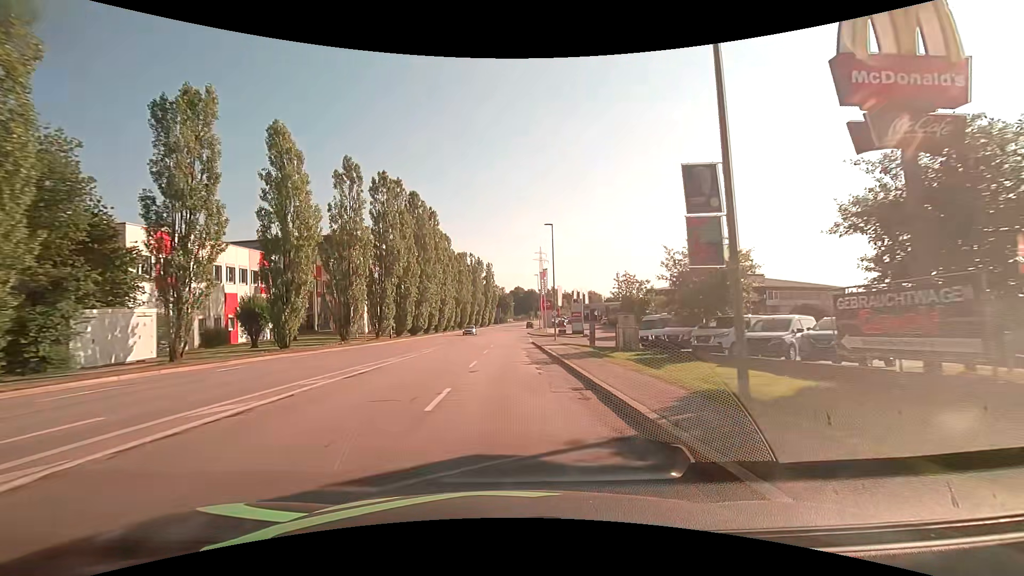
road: tertiary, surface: asphalt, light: Day
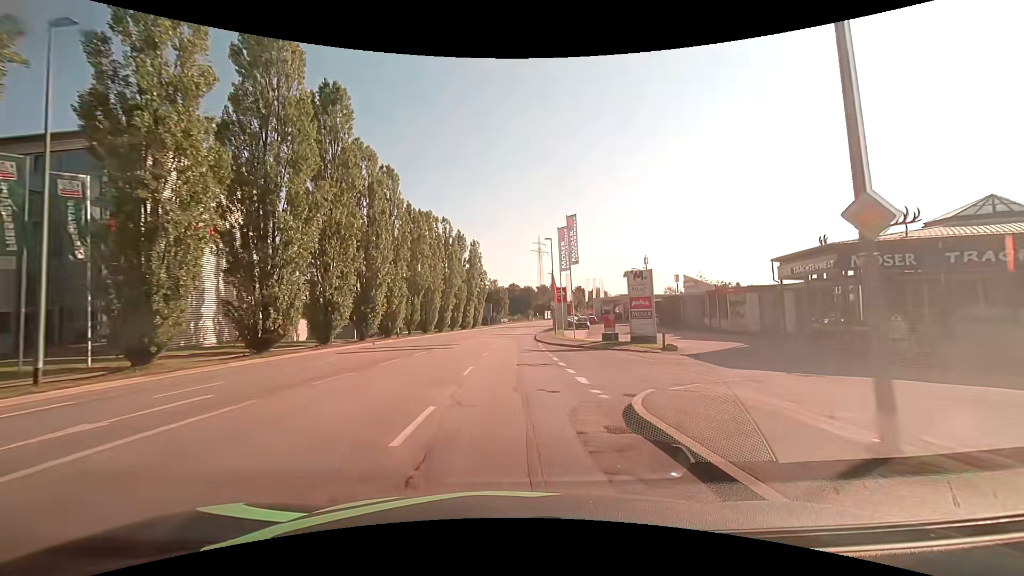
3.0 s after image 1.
(+0.2, +38.4) m; +1°
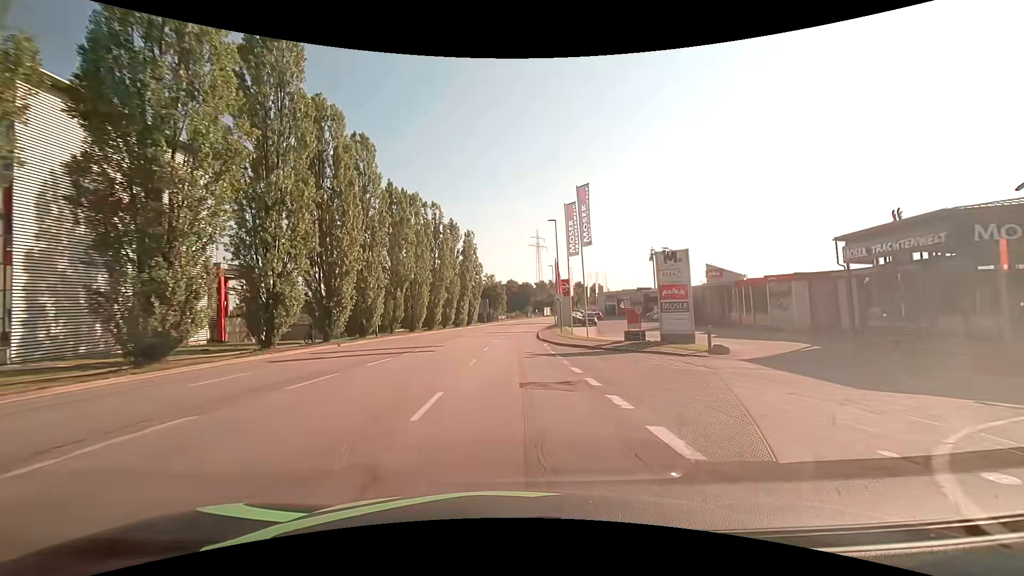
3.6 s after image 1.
(0.0, +7.7) m; 0°
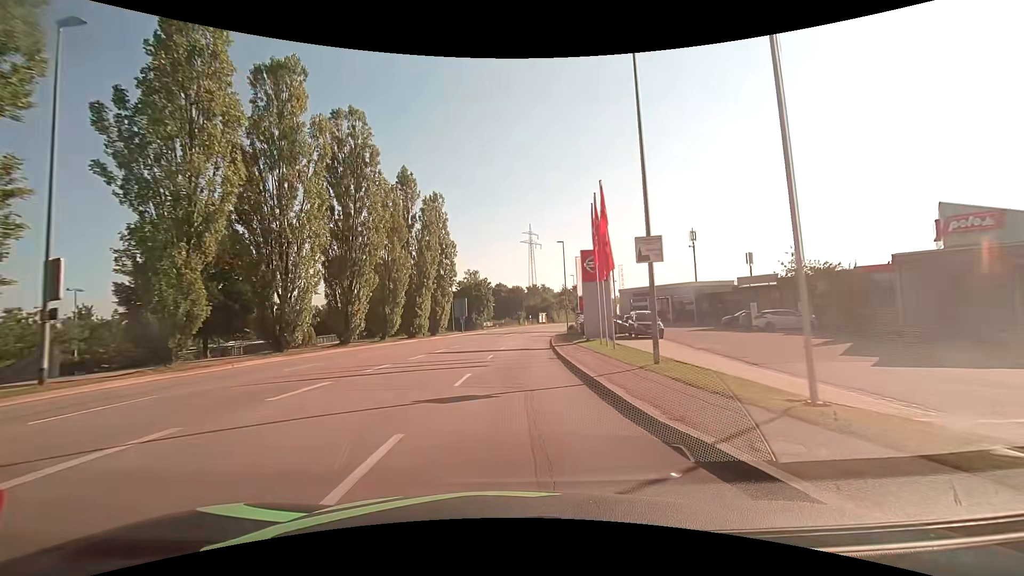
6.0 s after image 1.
(+0.3, +30.9) m; +1°
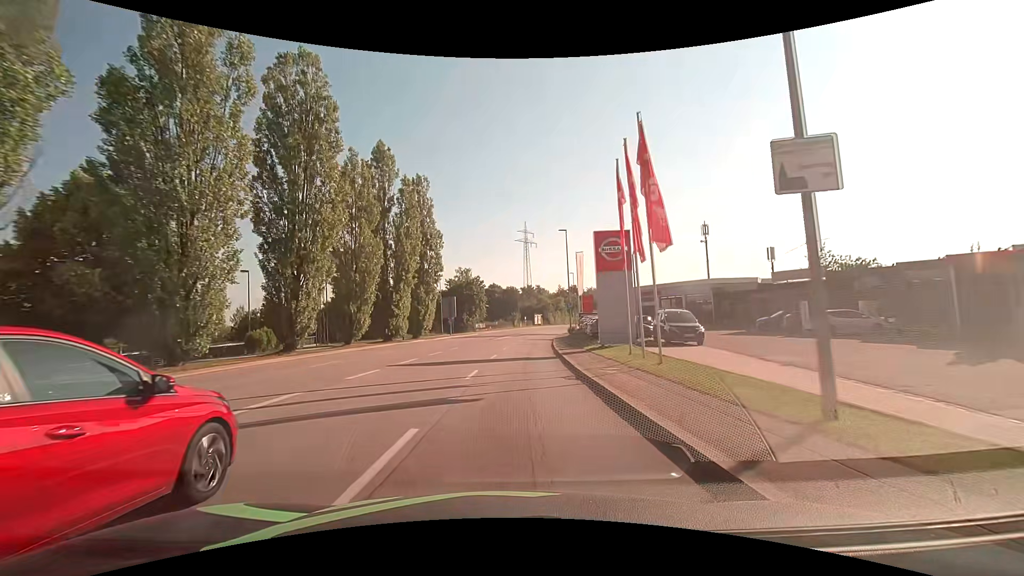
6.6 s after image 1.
(+0.1, +7.7) m; +1°
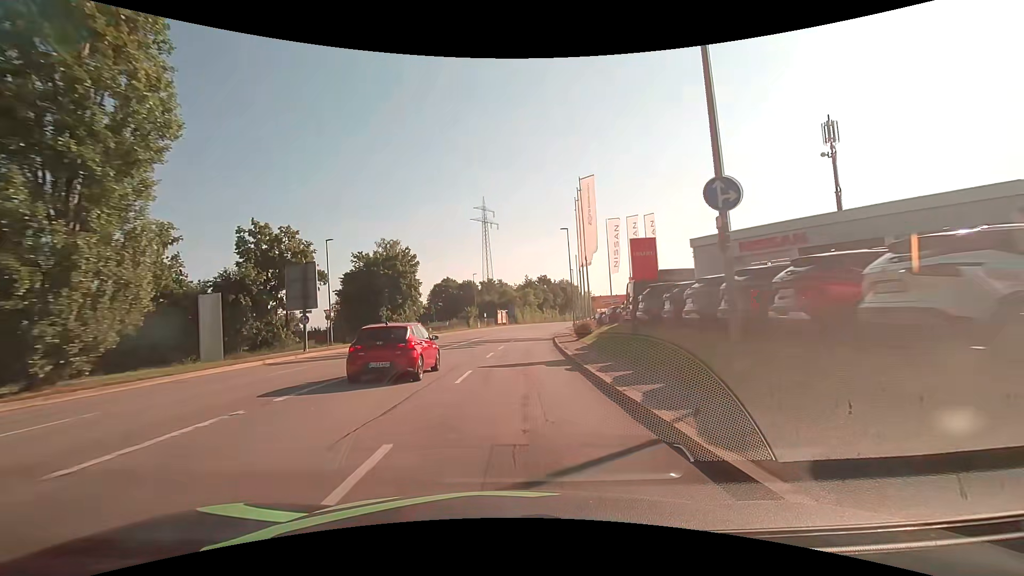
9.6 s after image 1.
(+1.6, +38.6) m; +5°
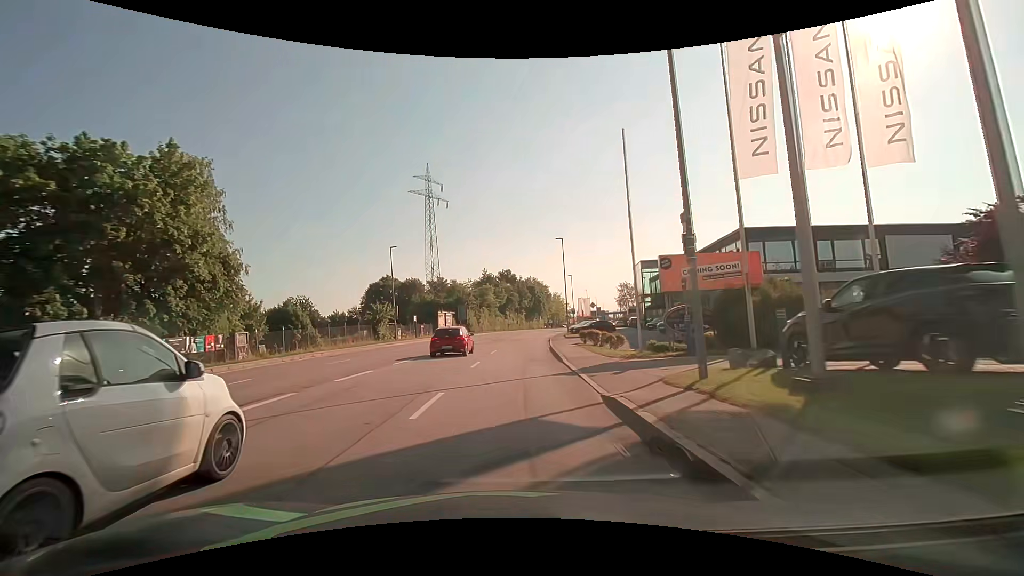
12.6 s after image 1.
(+1.7, +38.6) m; +5°
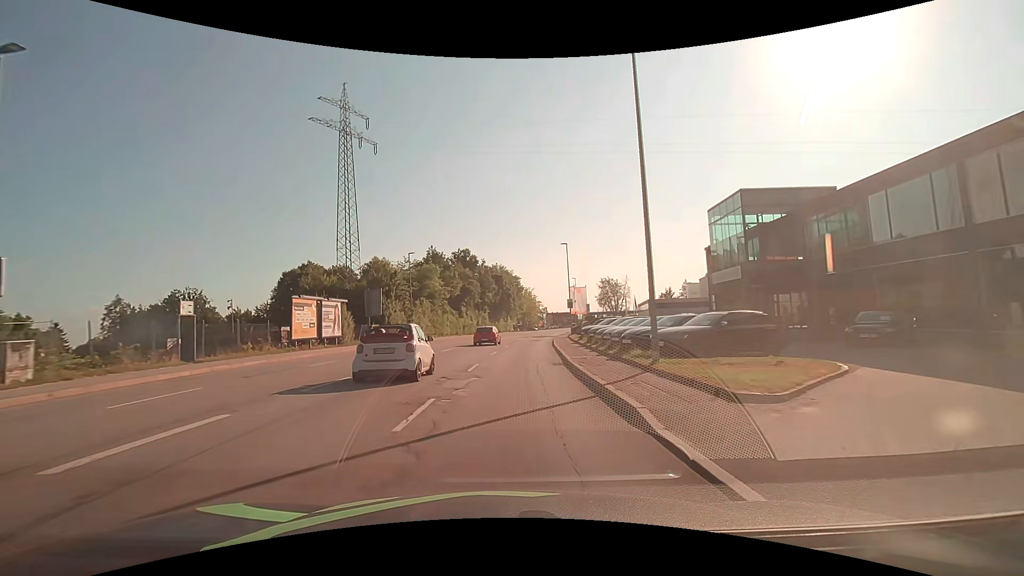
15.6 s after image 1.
(+1.2, +38.7) m; +4°
(0, +10) (0, +20) (+1, +30) (+2, +40) (+3, +50) (+4, +60) (+5, +70) (+7, +80) (+8, +90) (+10, +99) m
